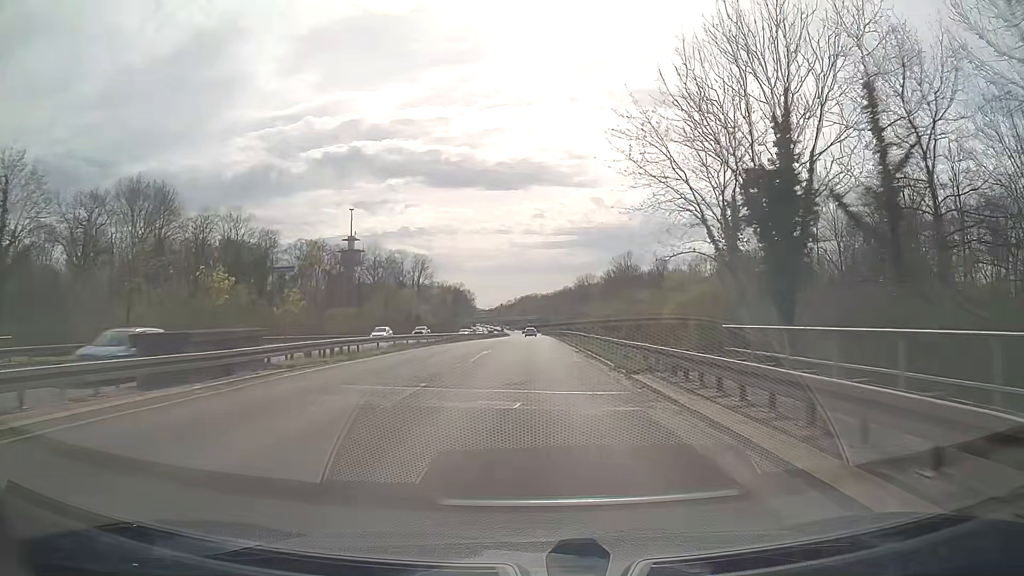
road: trunk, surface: asphalt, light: Day
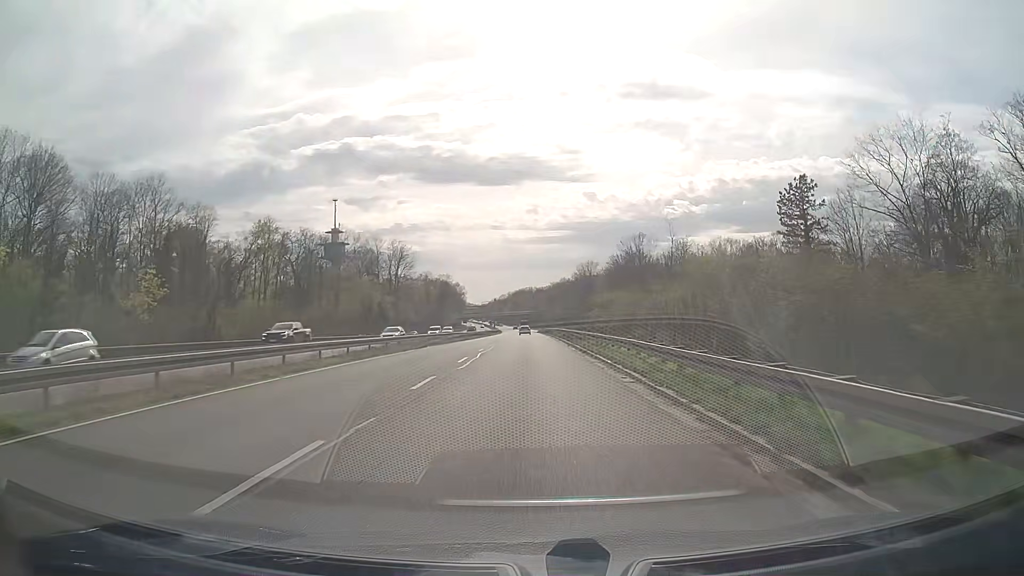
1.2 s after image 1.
(+0.1, +25.0) m; 0°
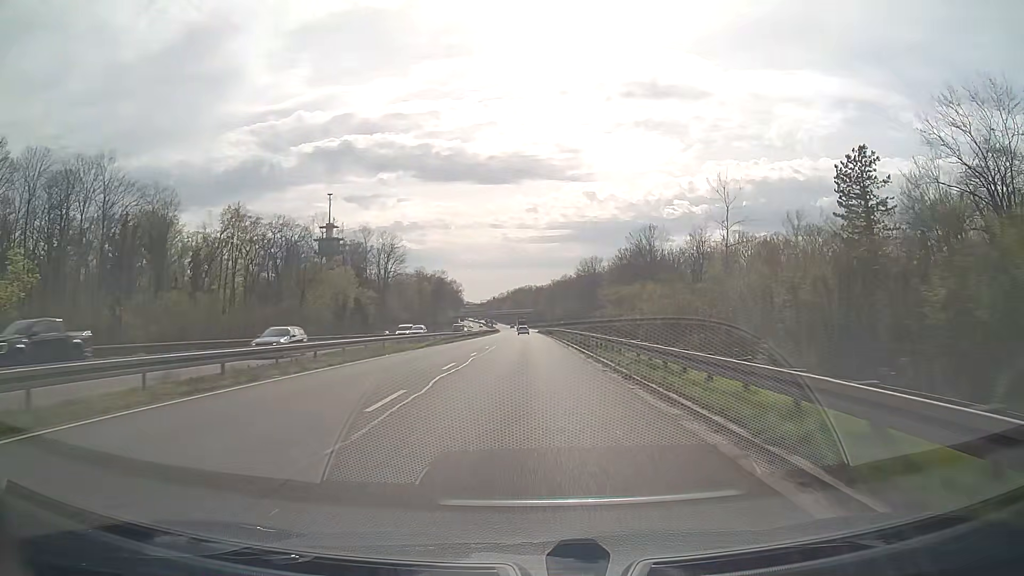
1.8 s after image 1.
(0.0, +12.6) m; 0°
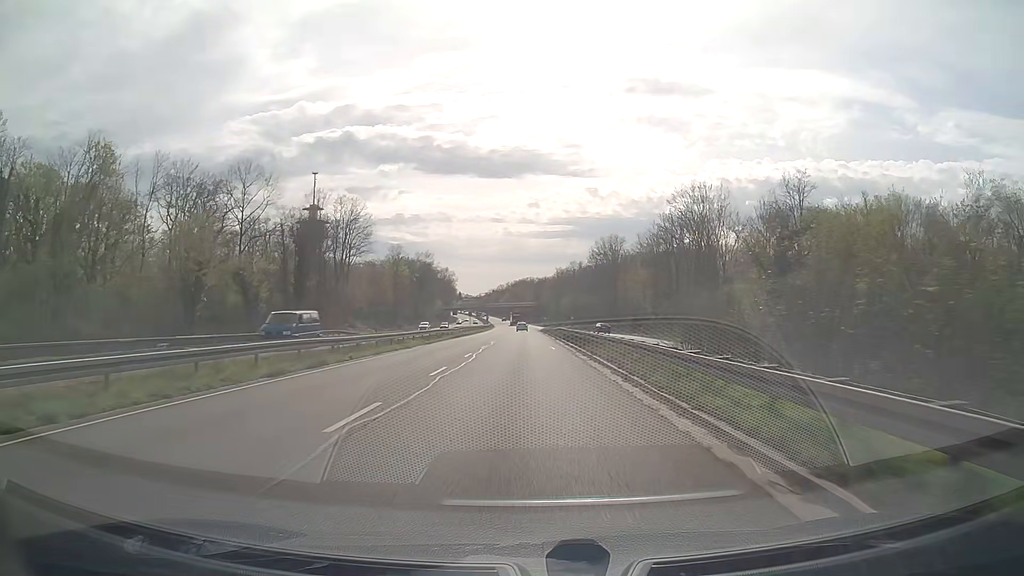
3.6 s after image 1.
(0.0, +37.7) m; 0°
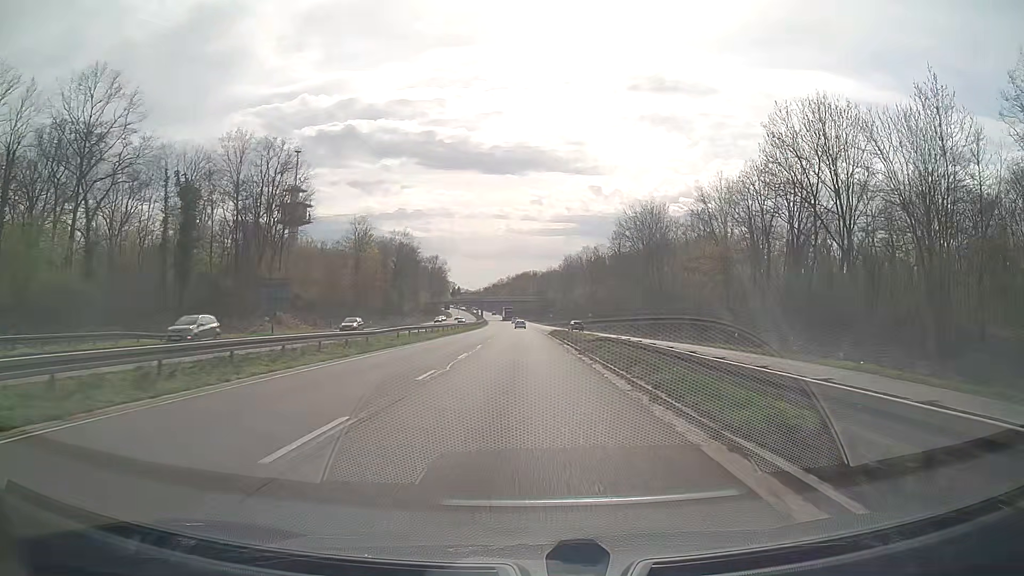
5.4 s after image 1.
(-0.1, +37.8) m; 0°
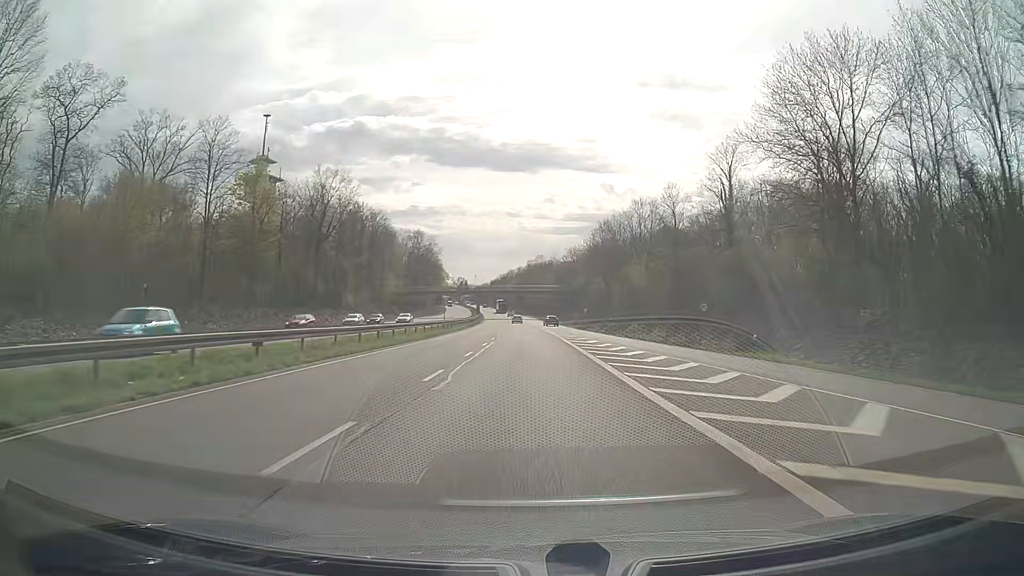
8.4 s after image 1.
(-0.6, +63.3) m; -1°
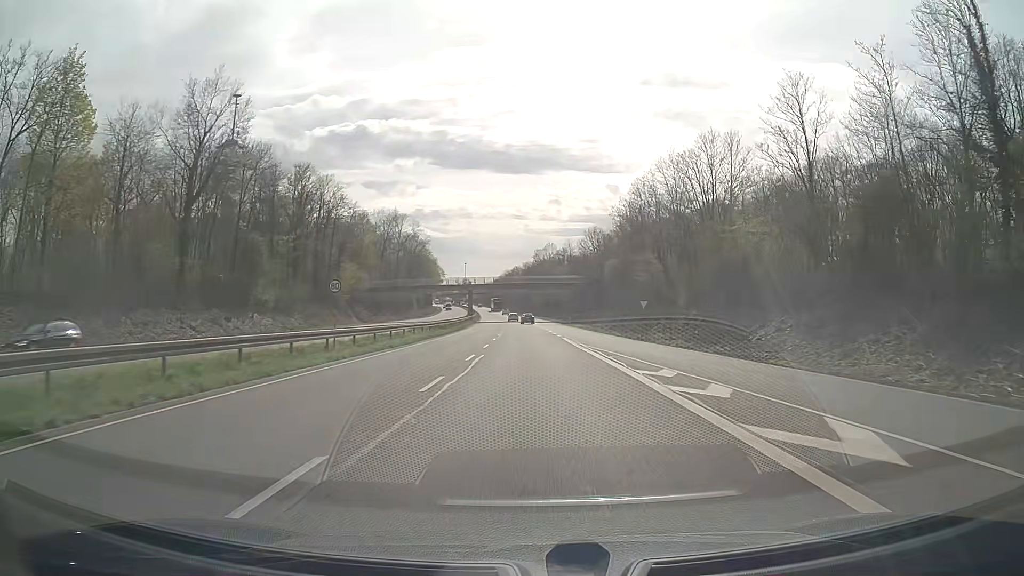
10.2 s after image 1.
(-0.2, +38.1) m; -1°
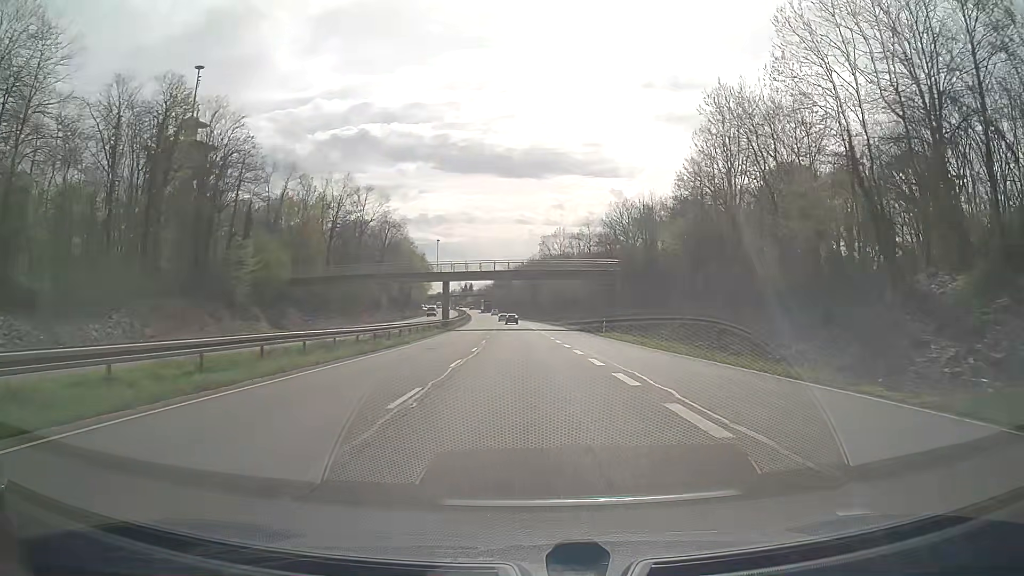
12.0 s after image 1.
(-0.2, +38.3) m; -1°
